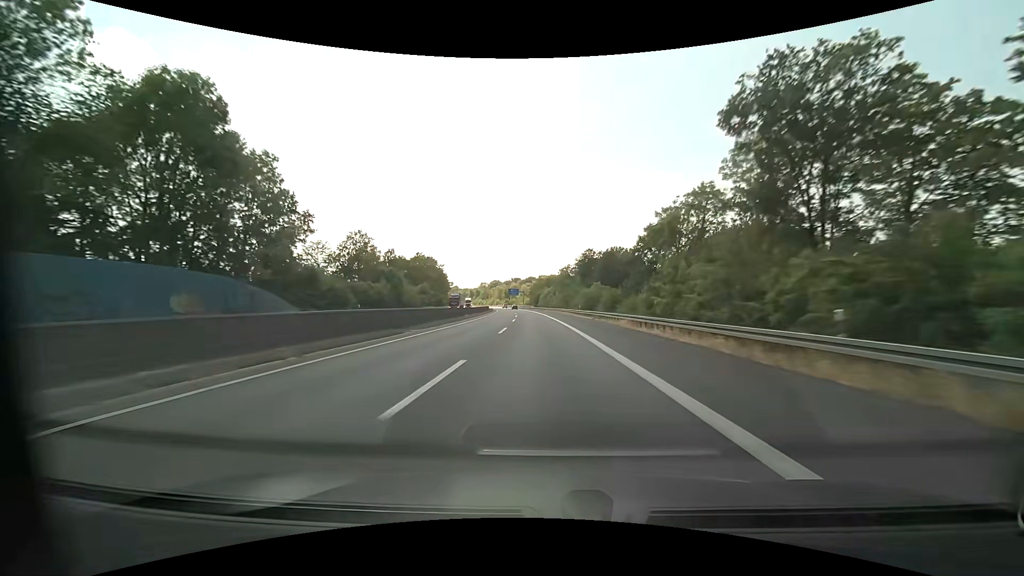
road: motorway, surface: asphalt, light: Day
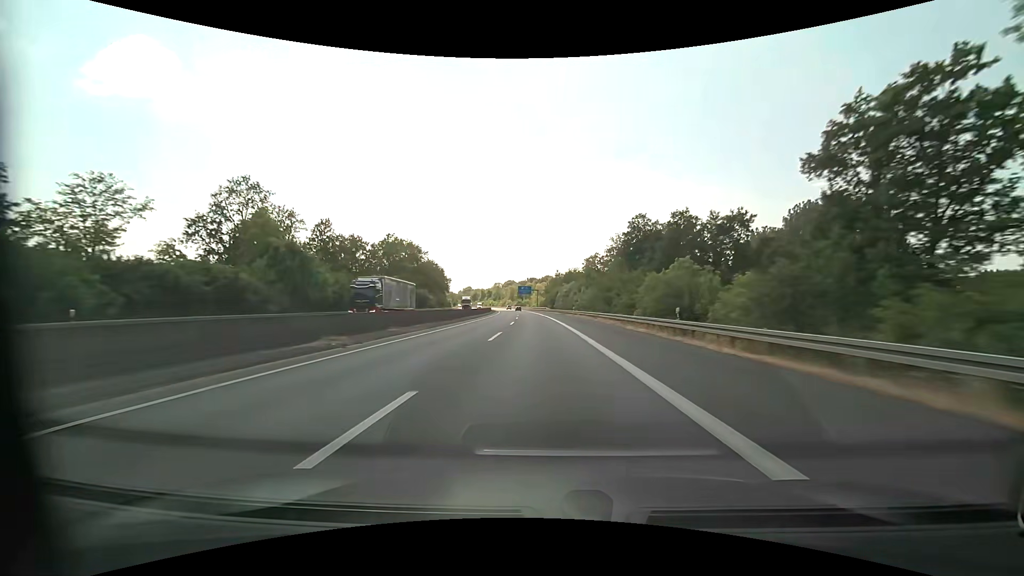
(-0.7, +40.5) m; -2°
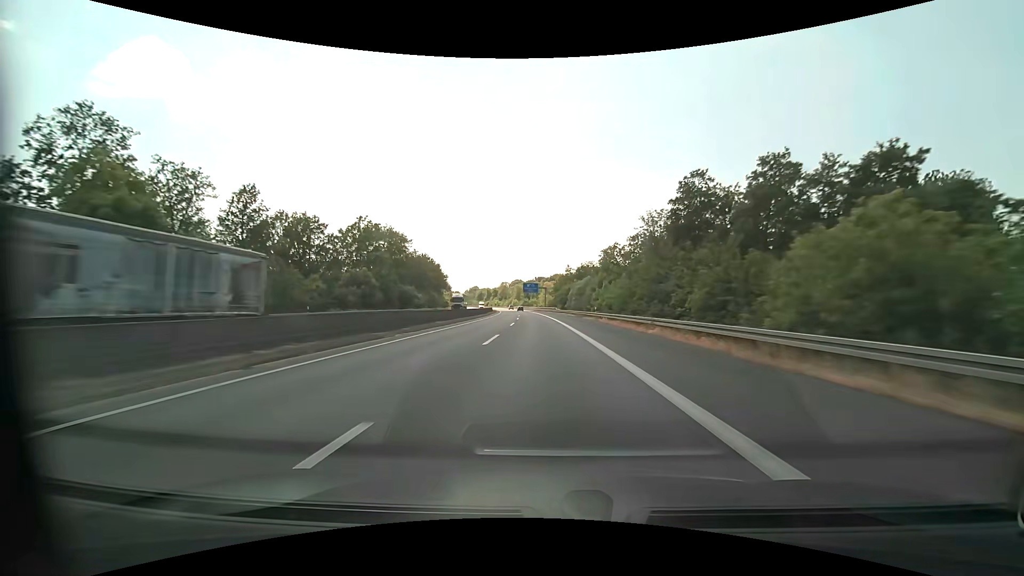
(-0.1, +20.2) m; -1°
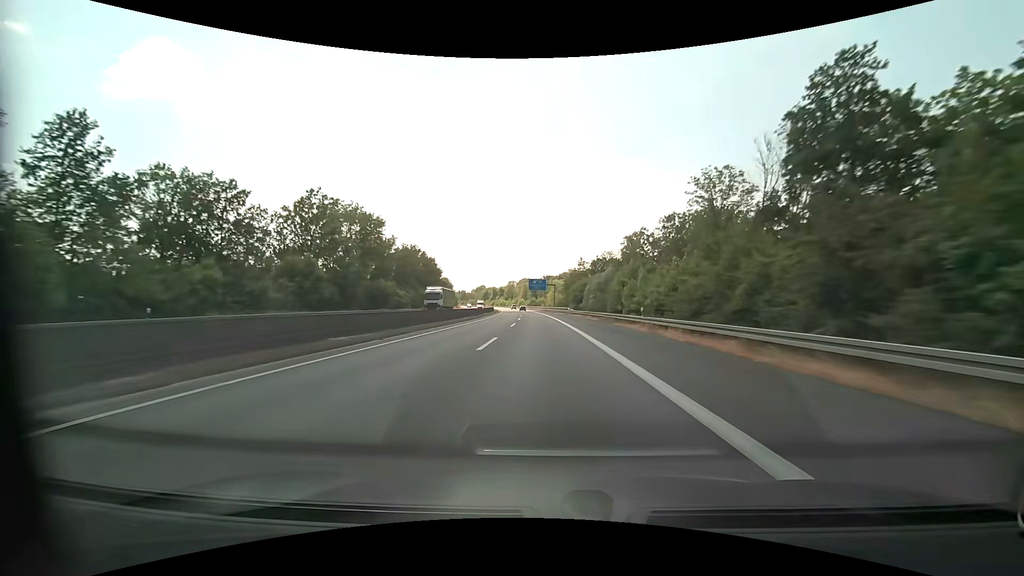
(-0.2, +20.3) m; -1°
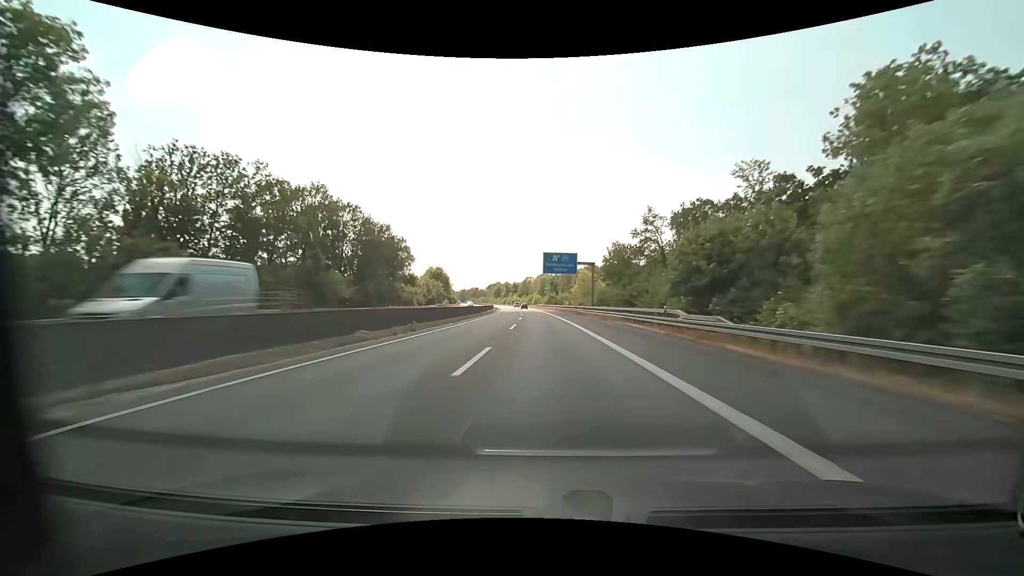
(-1.4, +59.8) m; -2°
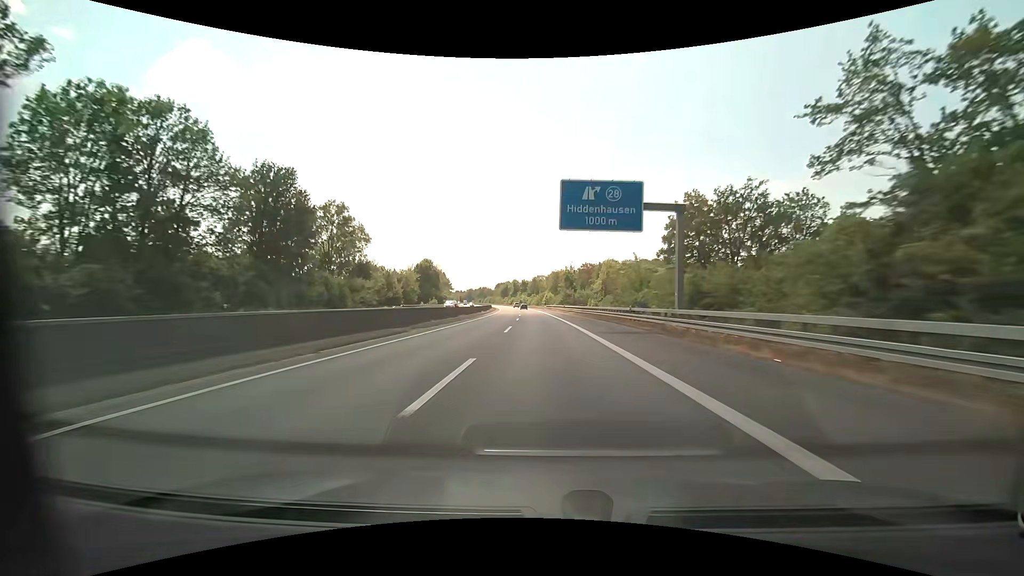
(-0.5, +39.0) m; -1°
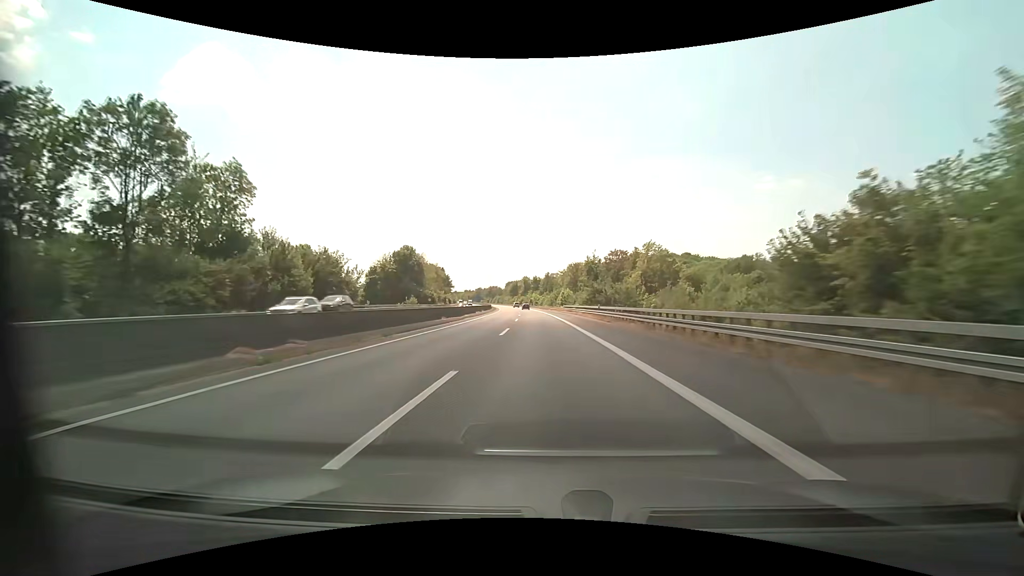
(-0.6, +38.2) m; -1°
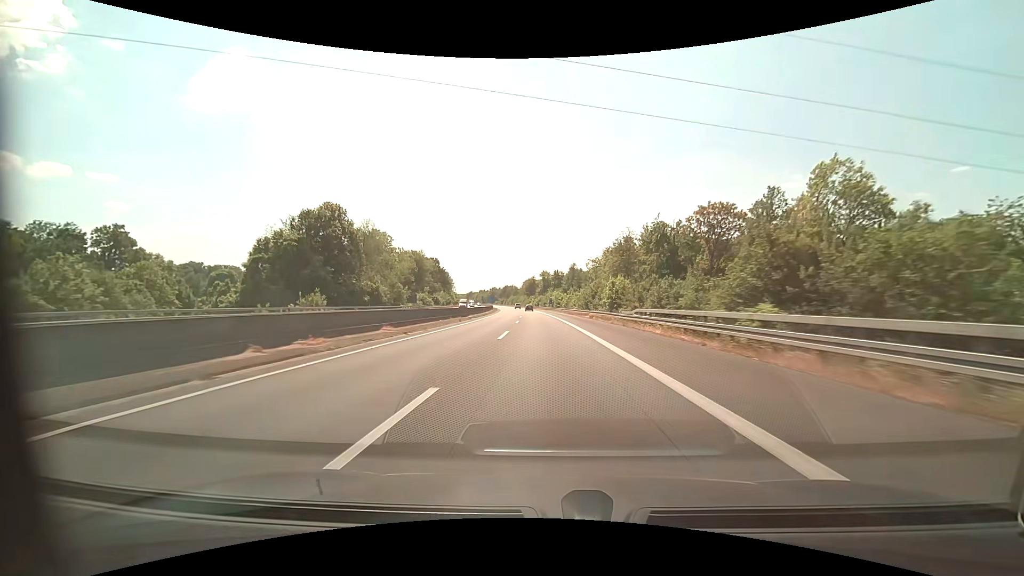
(-1.3, +55.9) m; -3°
(0, +10) (0, +20) (0, +30) (-1, +40) (-1, +50) (-1, +60) (-2, +70) (-2, +80) (-3, +90) (-4, +100) m
